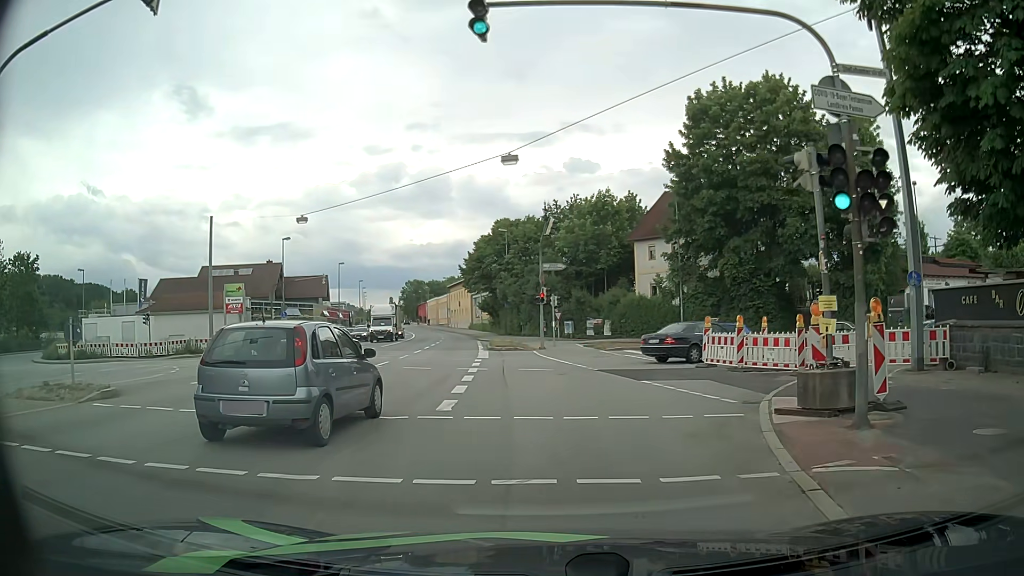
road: primary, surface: asphalt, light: Day
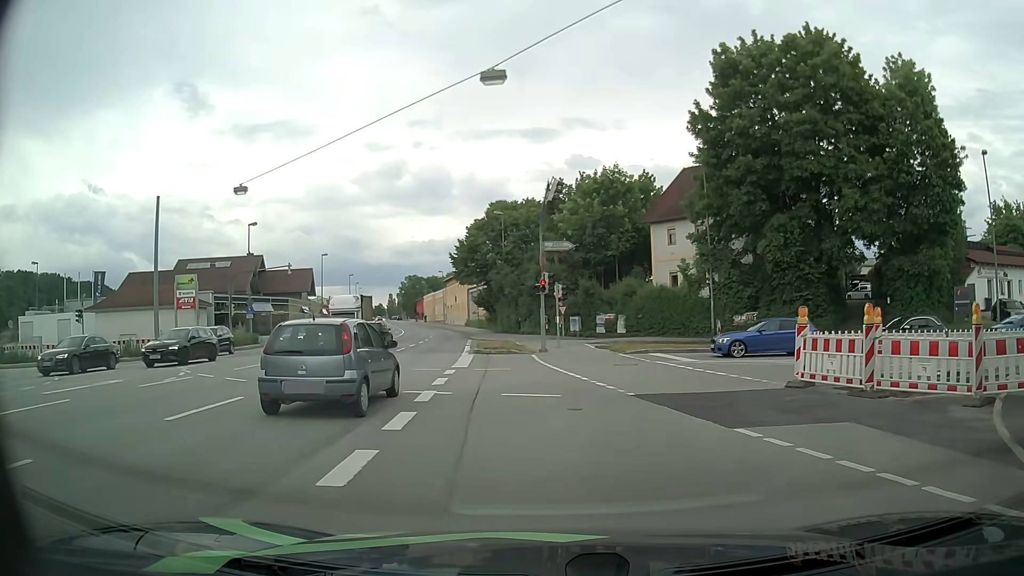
(0.0, +8.3) m; 0°
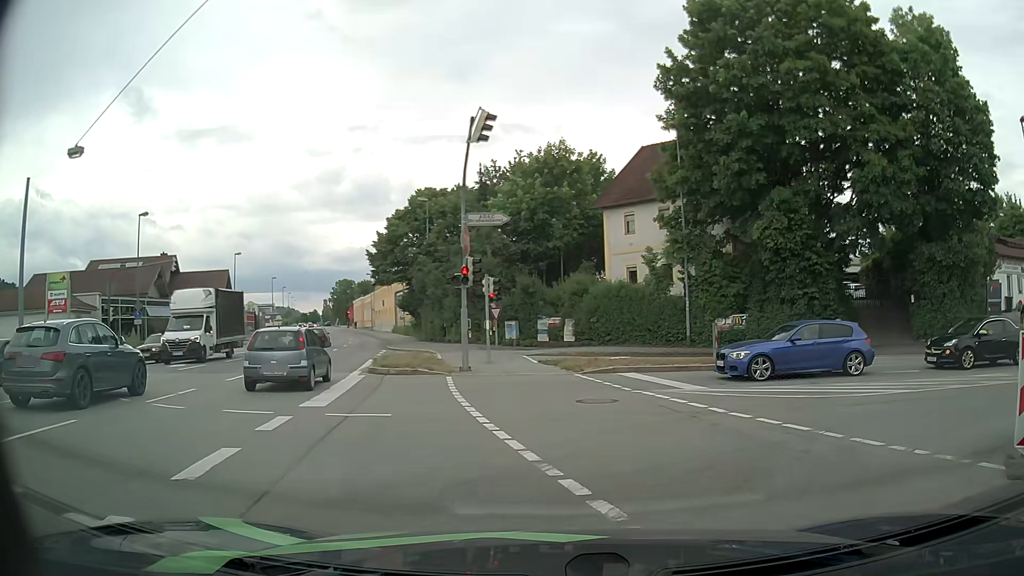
(+0.1, +8.8) m; +5°
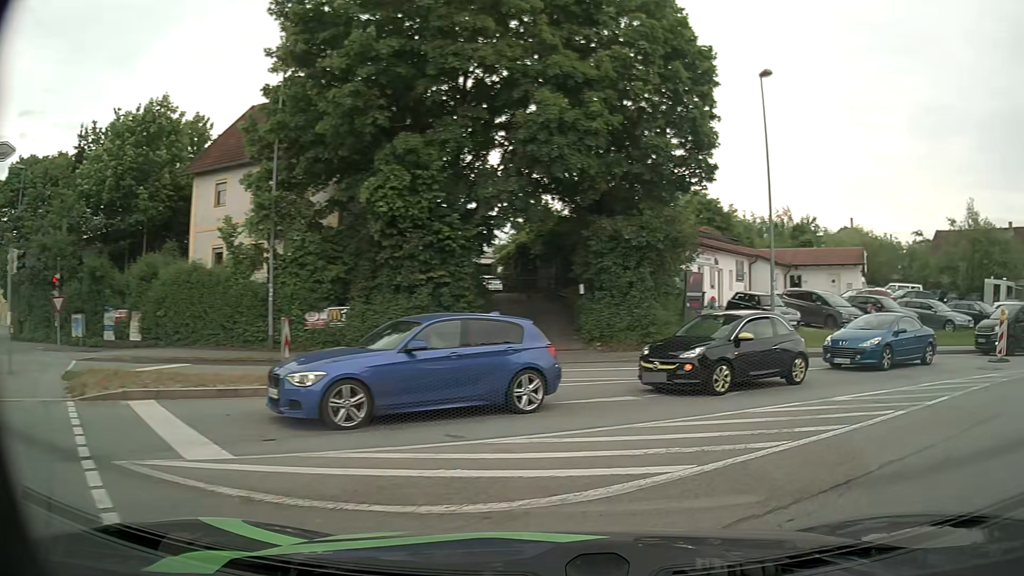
(+1.7, +7.7) m; +32°
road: tertiary
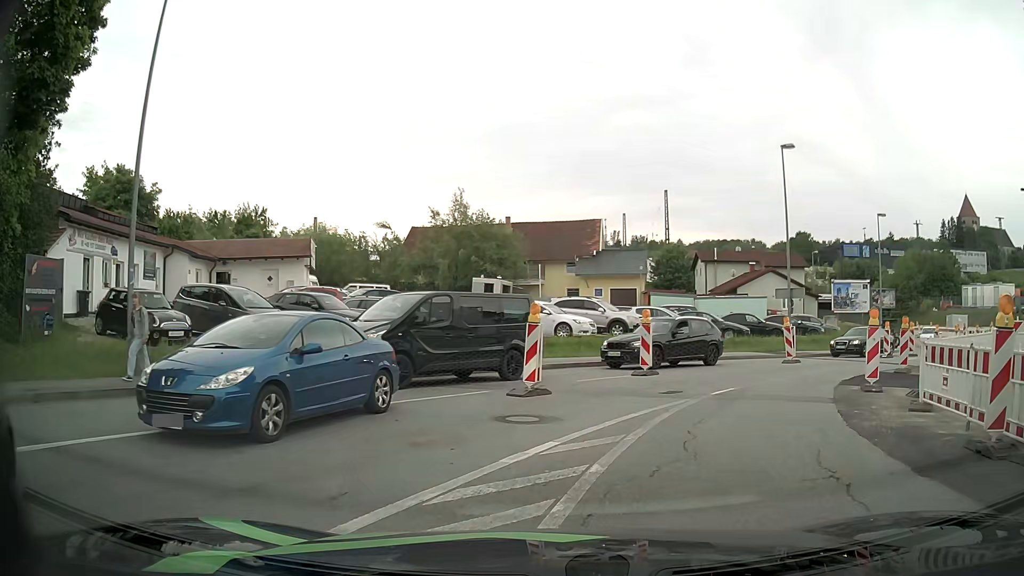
(+4.2, +8.6) m; +44°
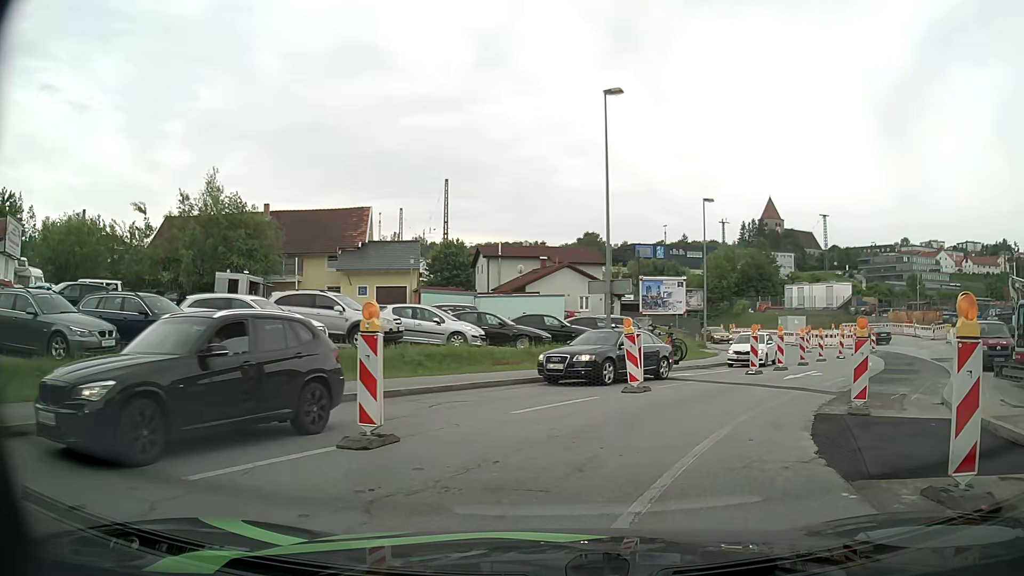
(+1.5, +9.2) m; +19°
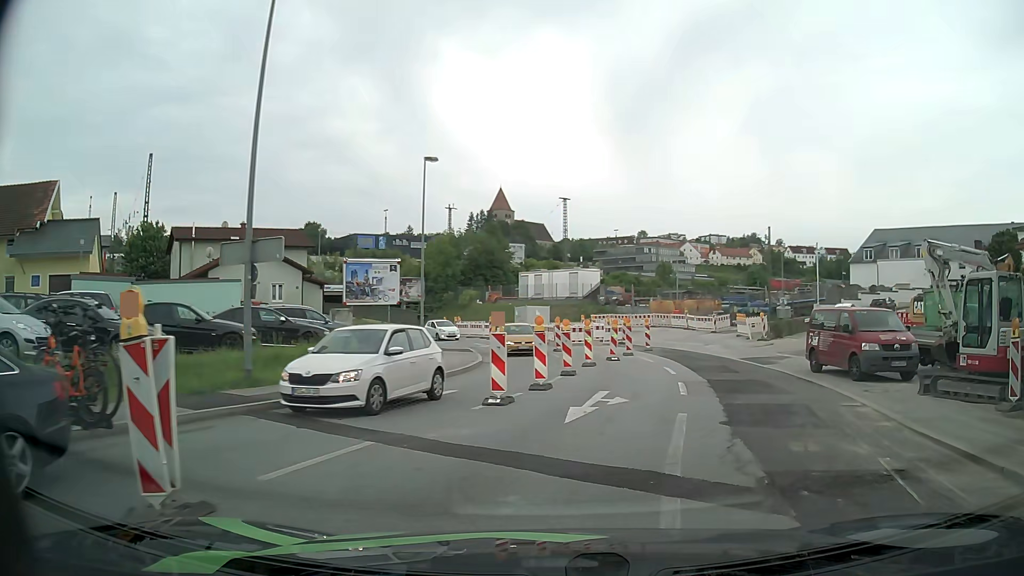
(+2.1, +10.1) m; +25°
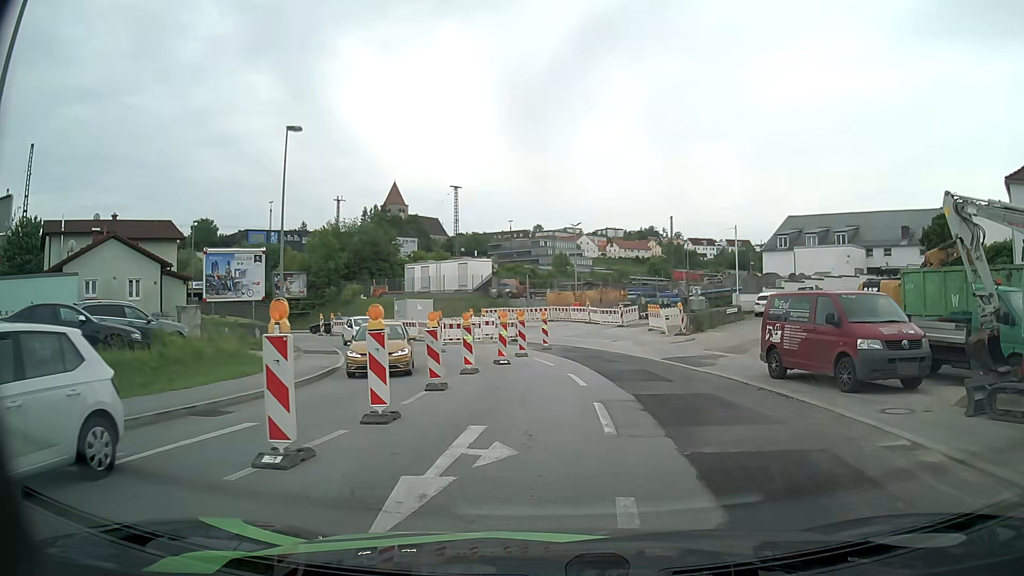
(+0.4, +5.5) m; +7°
